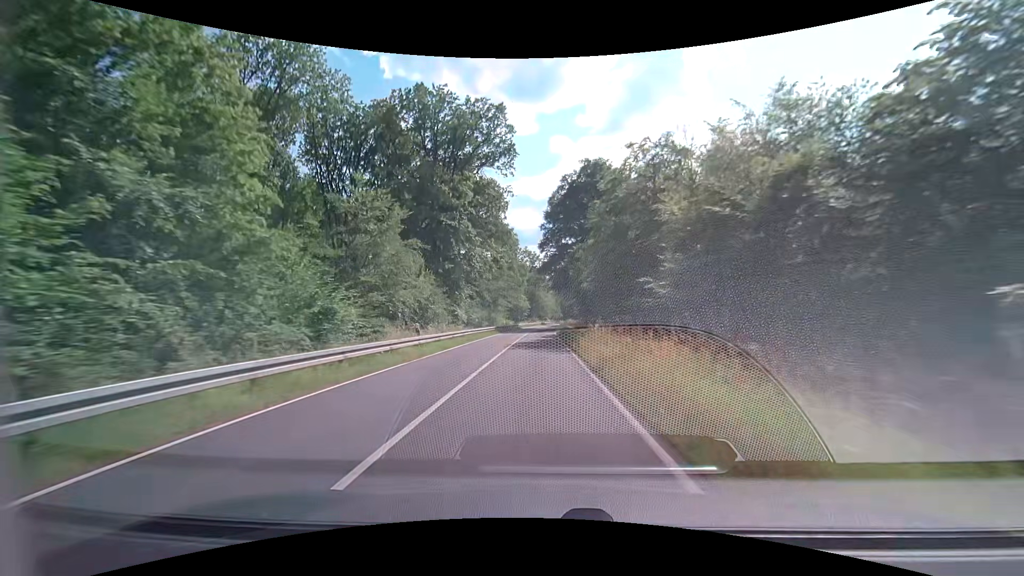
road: secondary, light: Day
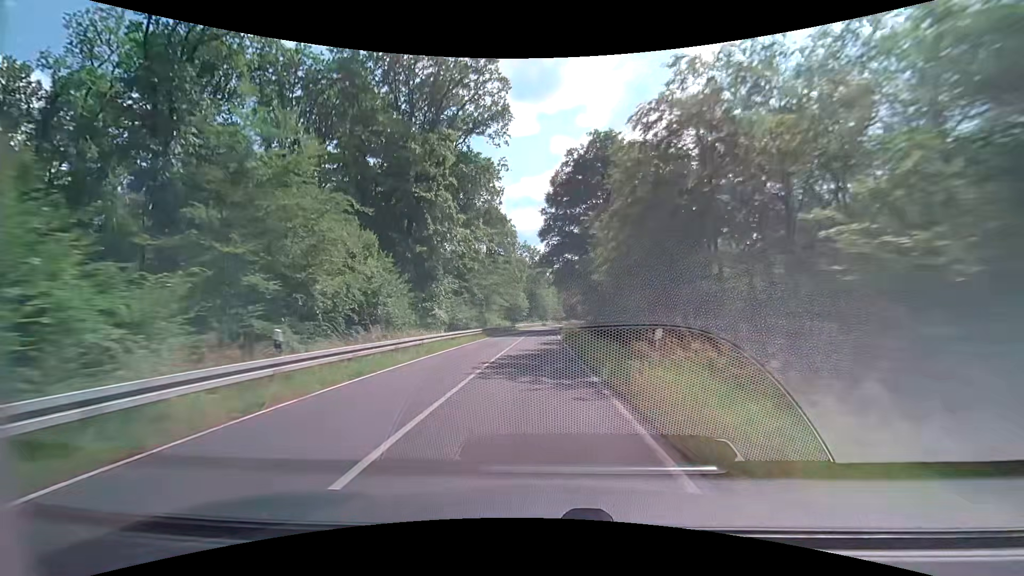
(0.0, +11.4) m; 0°
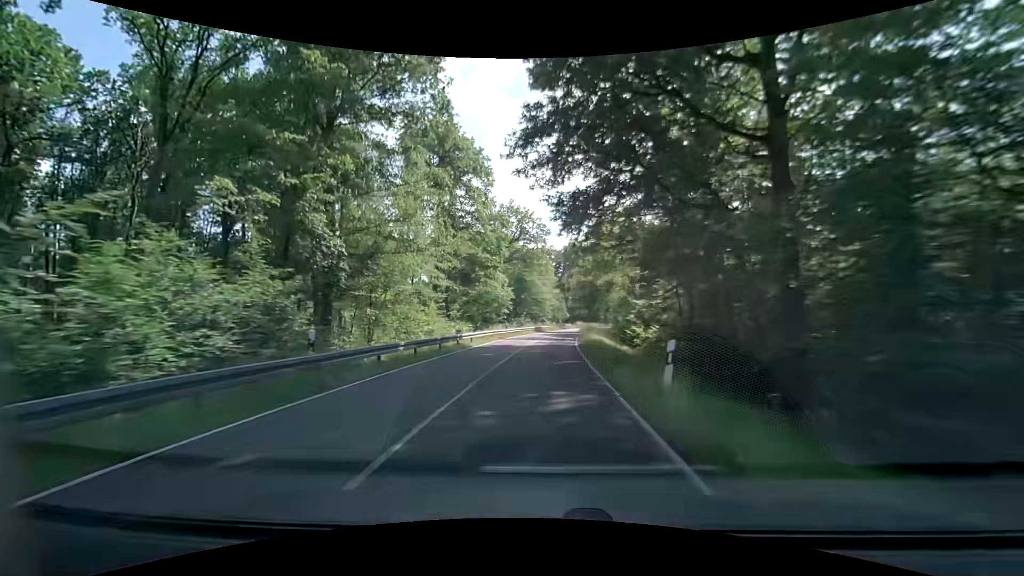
(0.0, +46.4) m; +1°
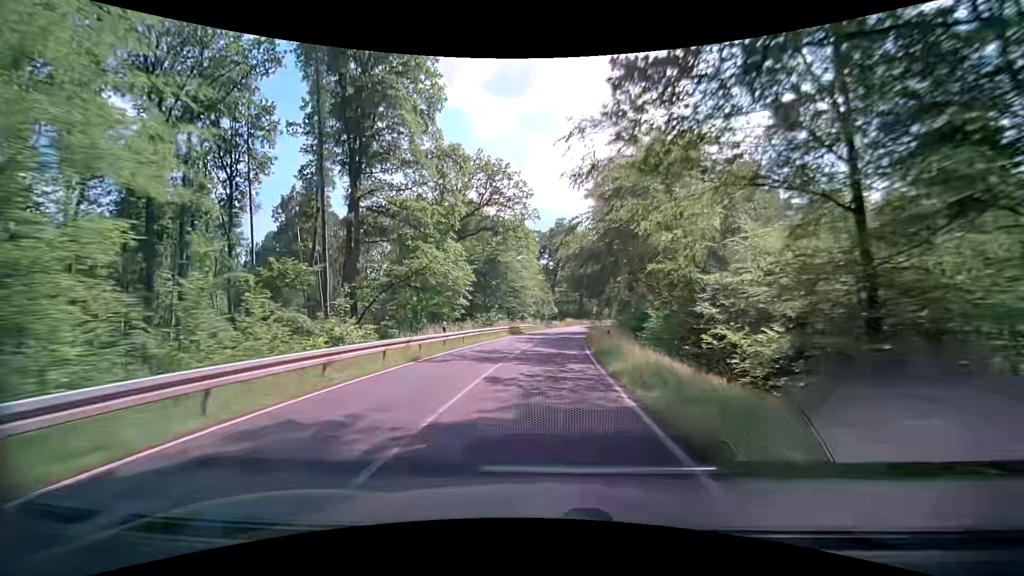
(+0.2, +23.9) m; +1°
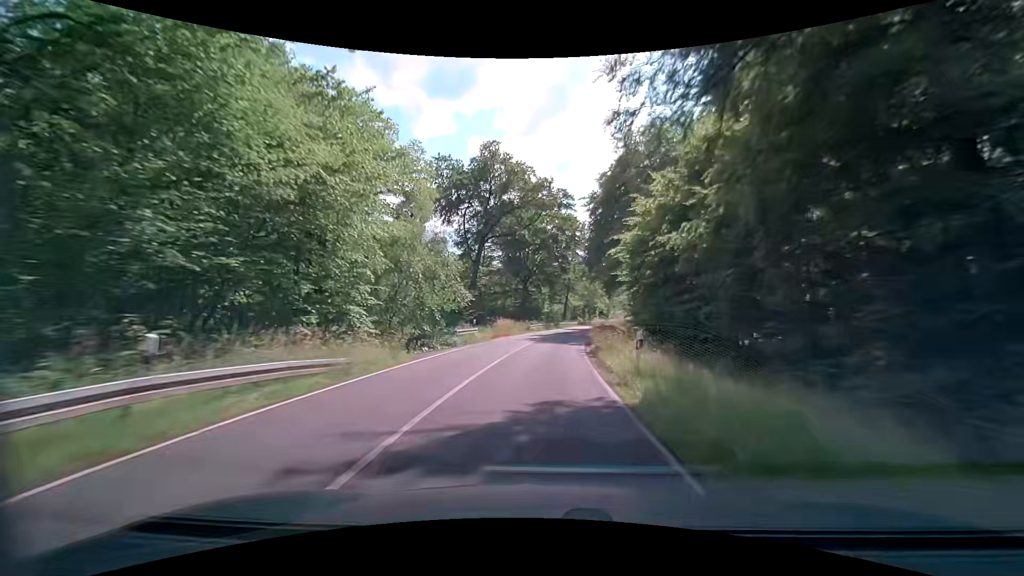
(+2.7, +48.6) m; +7°
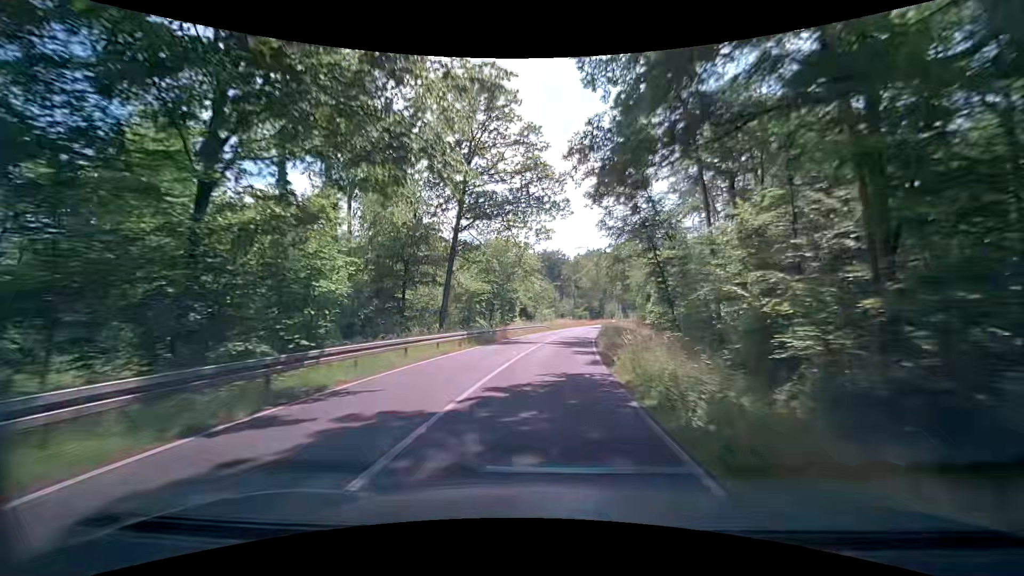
(+5.0, +61.4) m; +10°
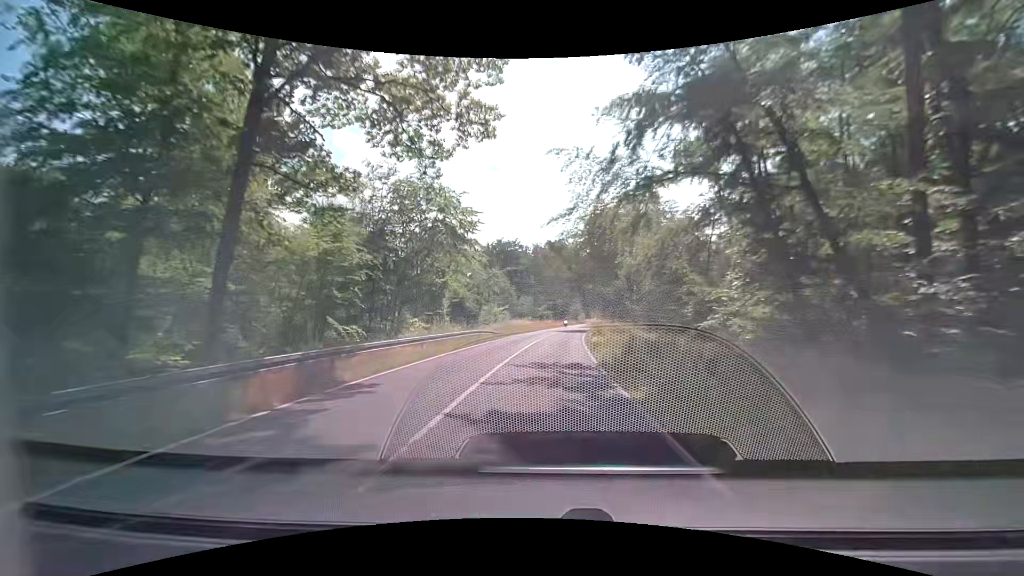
(+1.0, +24.8) m; +5°
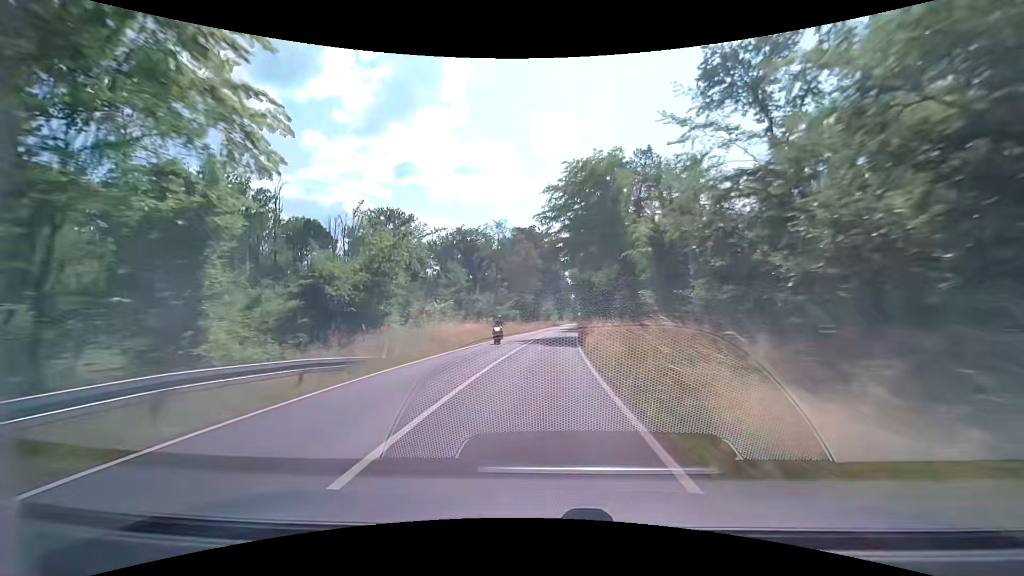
(+0.9, +24.9) m; +4°
(0, +10) (0, +20) (+1, +30) (+1, +40) (+2, +50) (+3, +60) (+3, +70) (+4, +80) (+5, +90) (+5, +100) m
